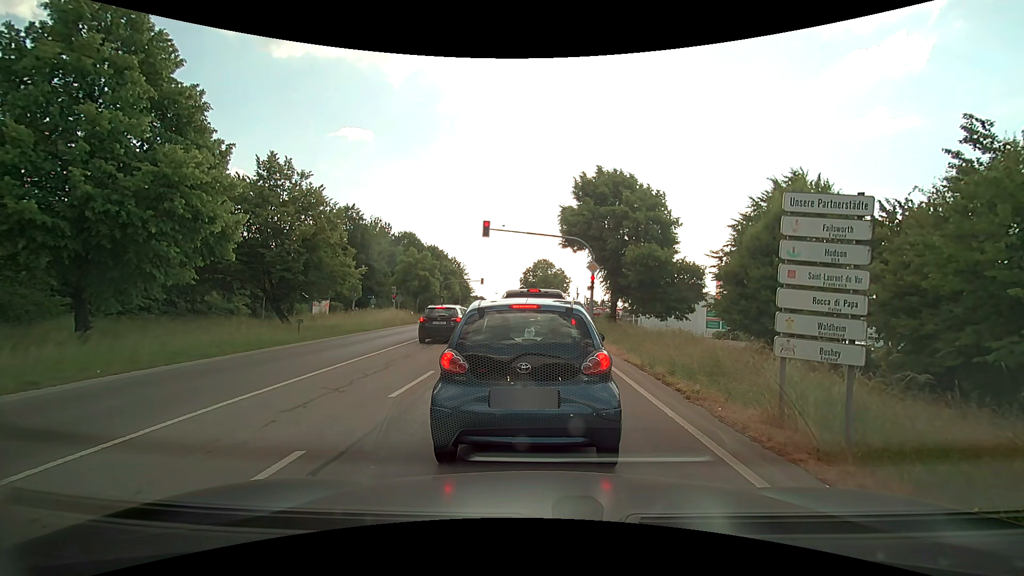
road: secondary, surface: asphalt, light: Day
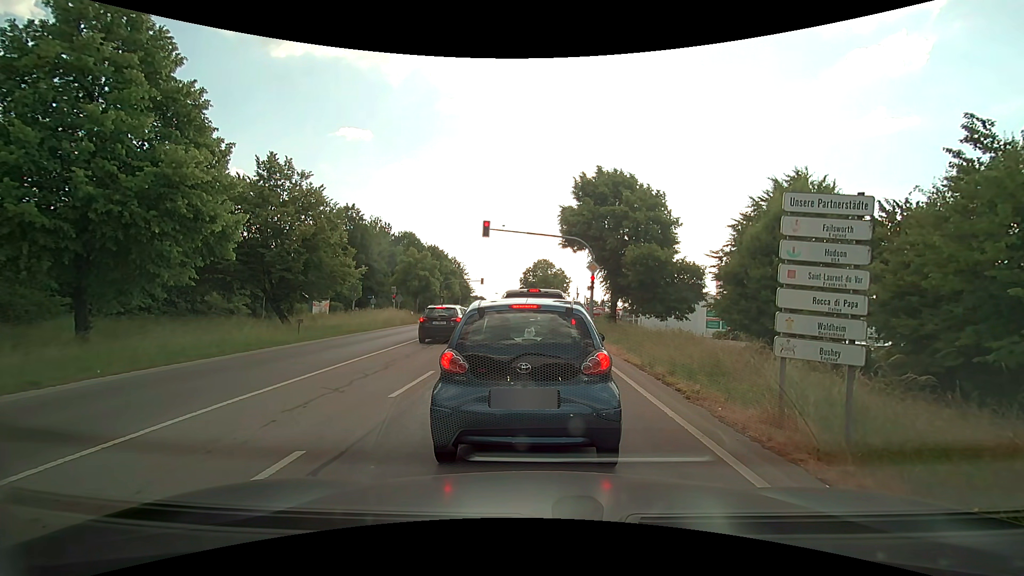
(0.0, 0.0) m; 0°
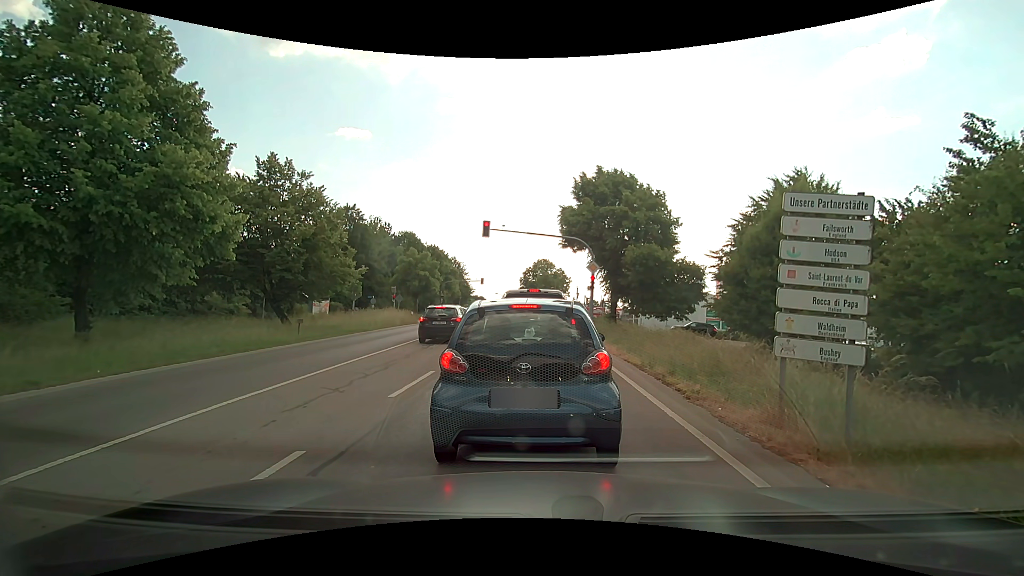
(0.0, 0.0) m; 0°
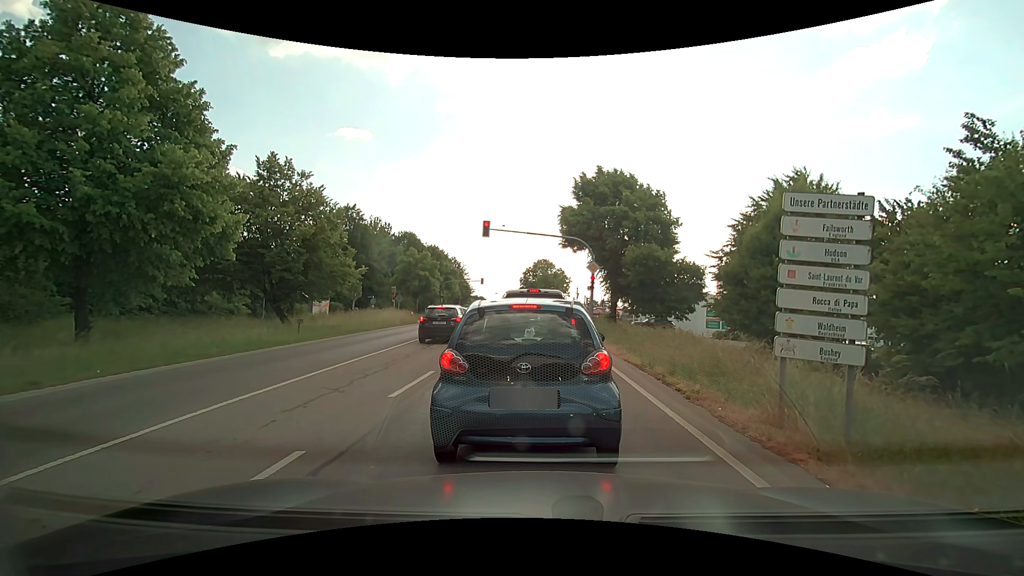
(0.0, 0.0) m; 0°
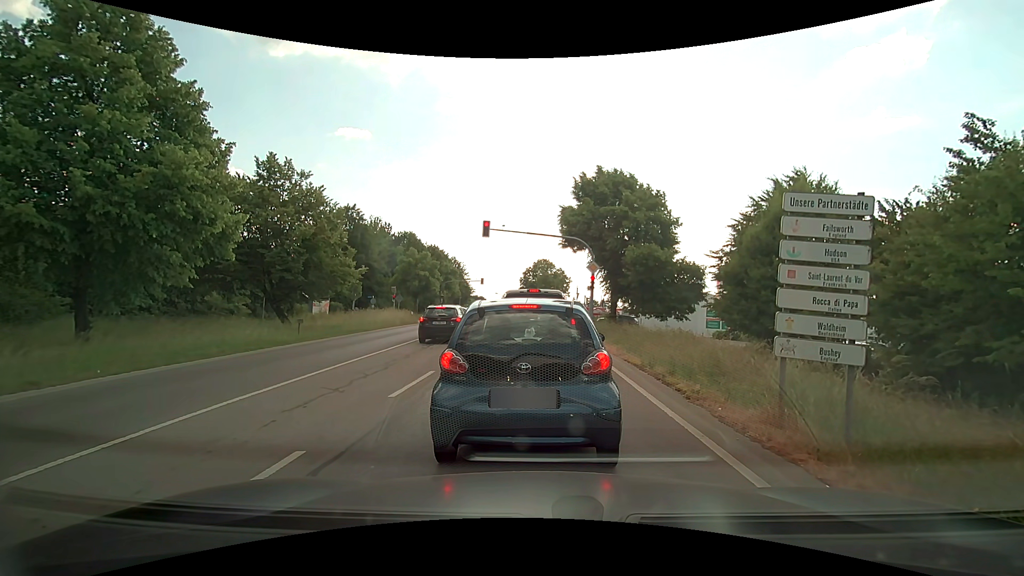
(0.0, 0.0) m; 0°
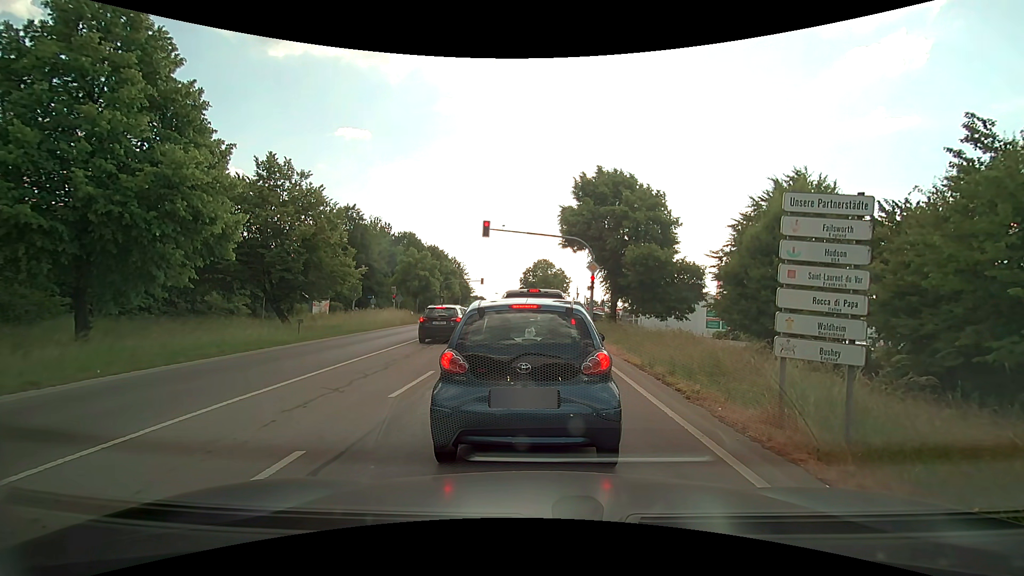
(0.0, 0.0) m; 0°
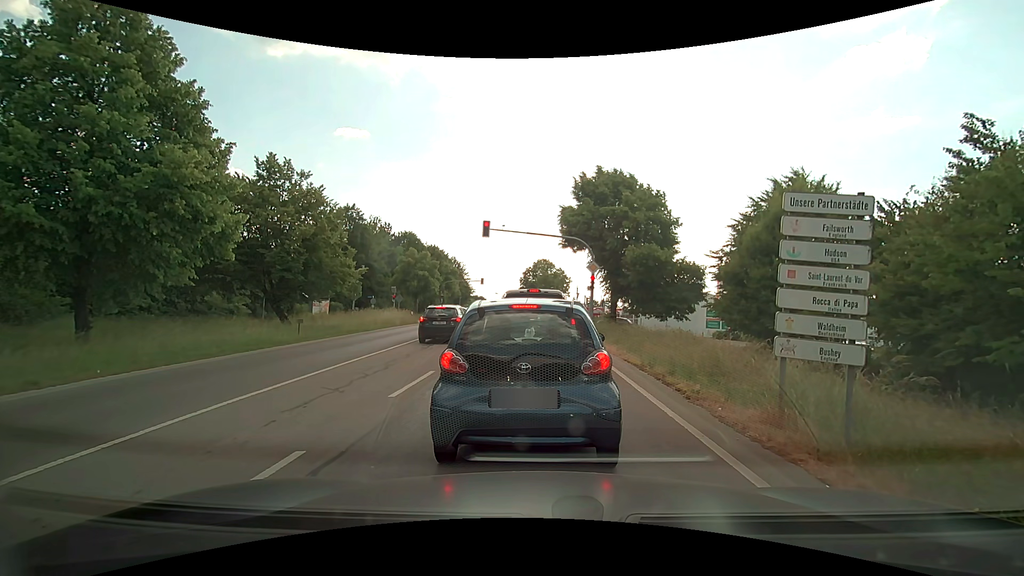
(0.0, 0.0) m; 0°
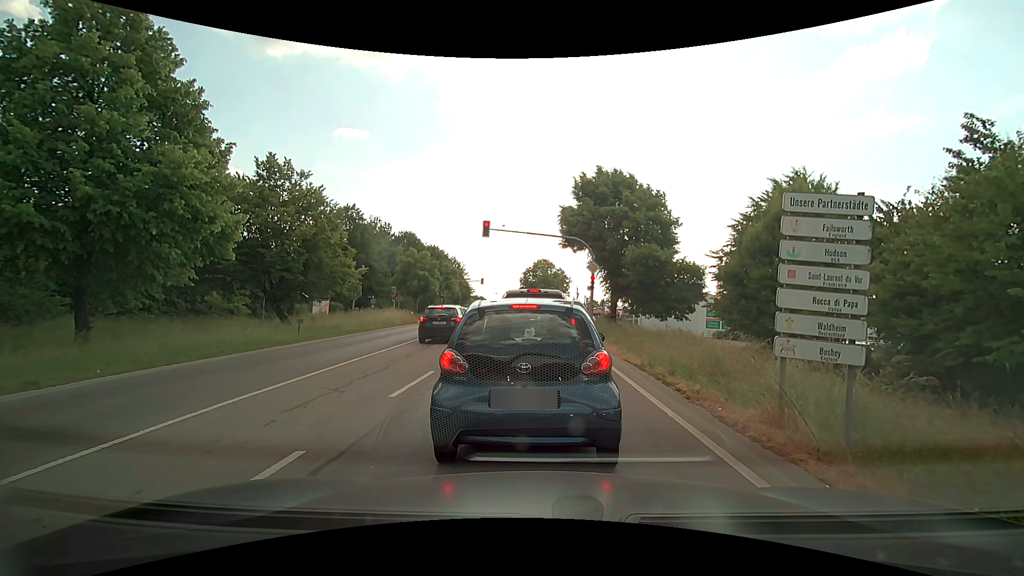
(0.0, 0.0) m; 0°
